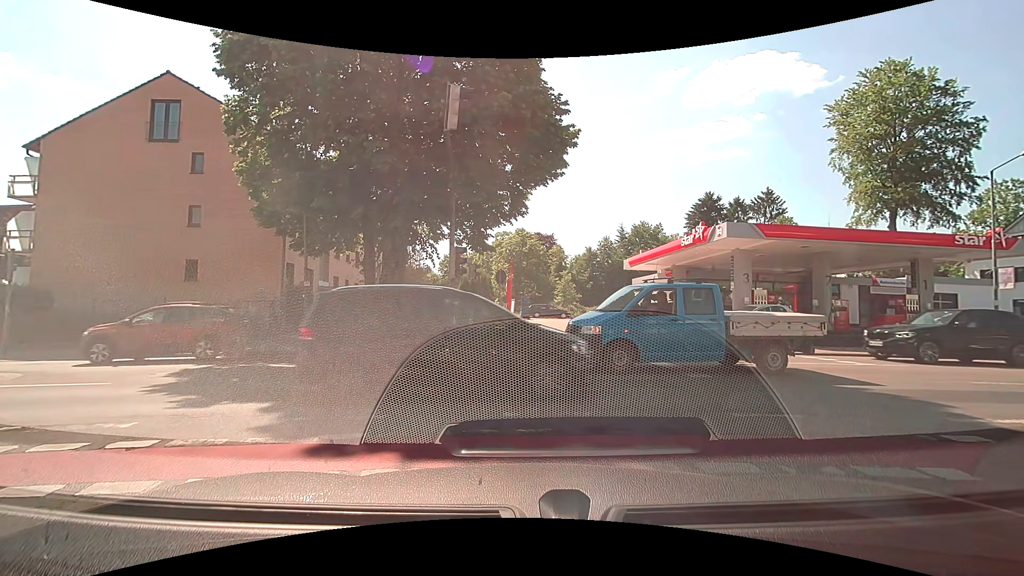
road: residential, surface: asphalt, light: Day
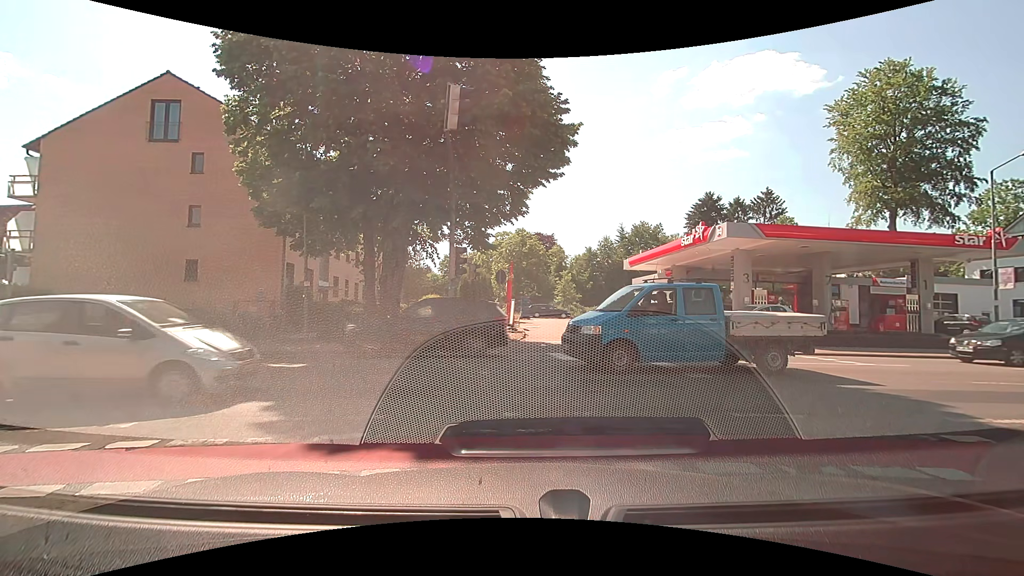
(0.0, 0.0) m; 0°
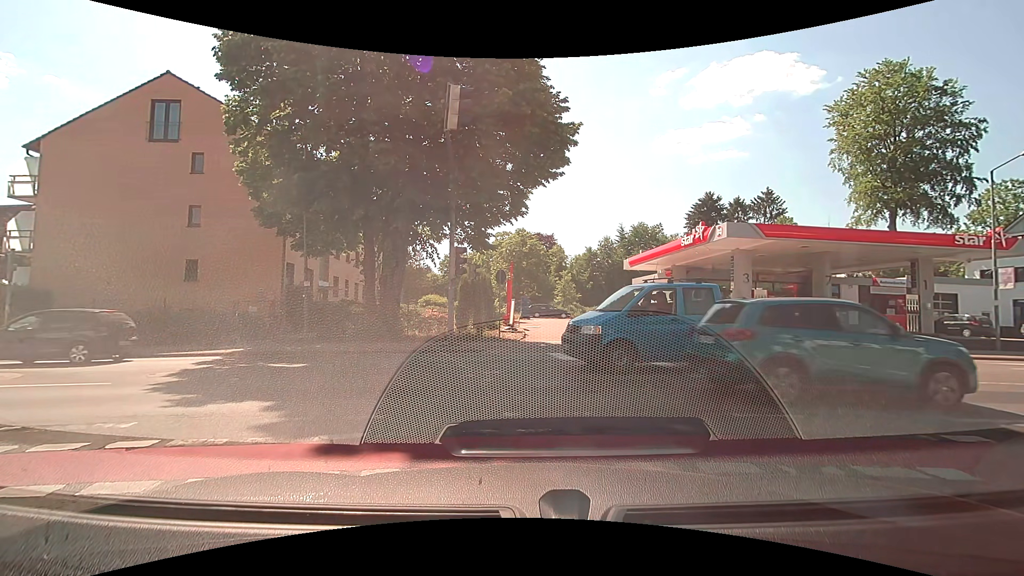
(0.0, 0.0) m; 0°
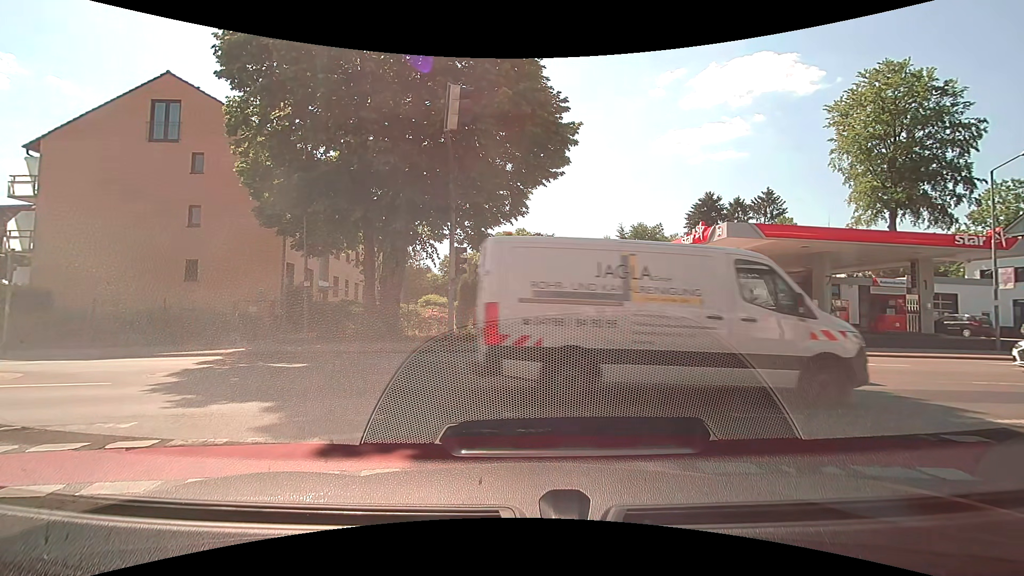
(0.0, 0.0) m; 0°
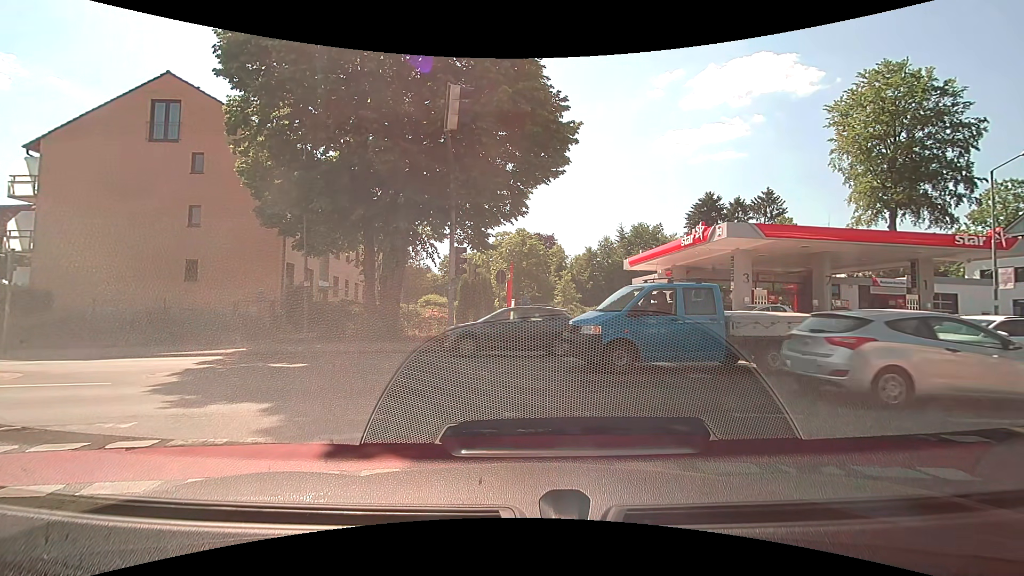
(0.0, 0.0) m; 0°
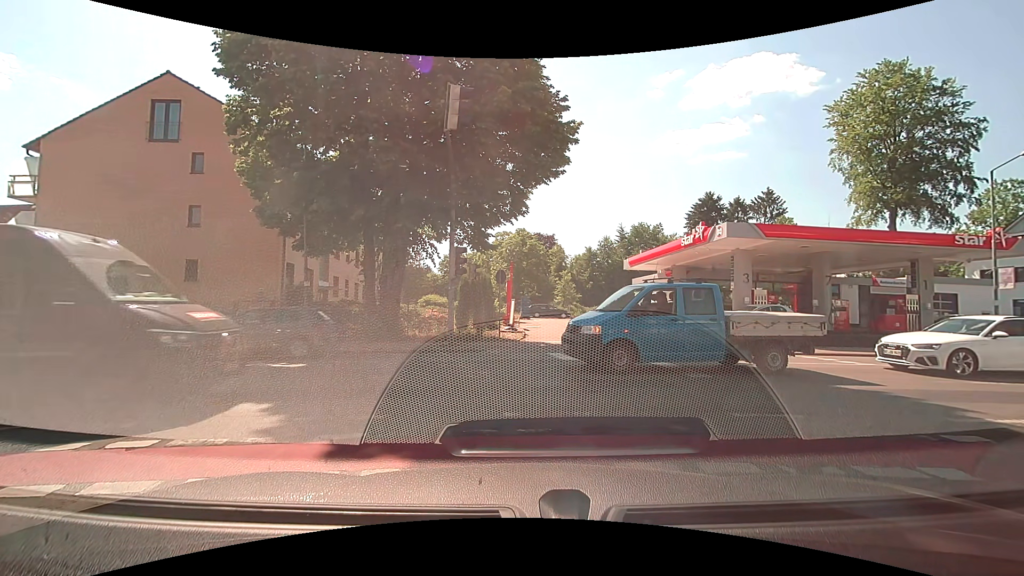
(0.0, 0.0) m; 0°
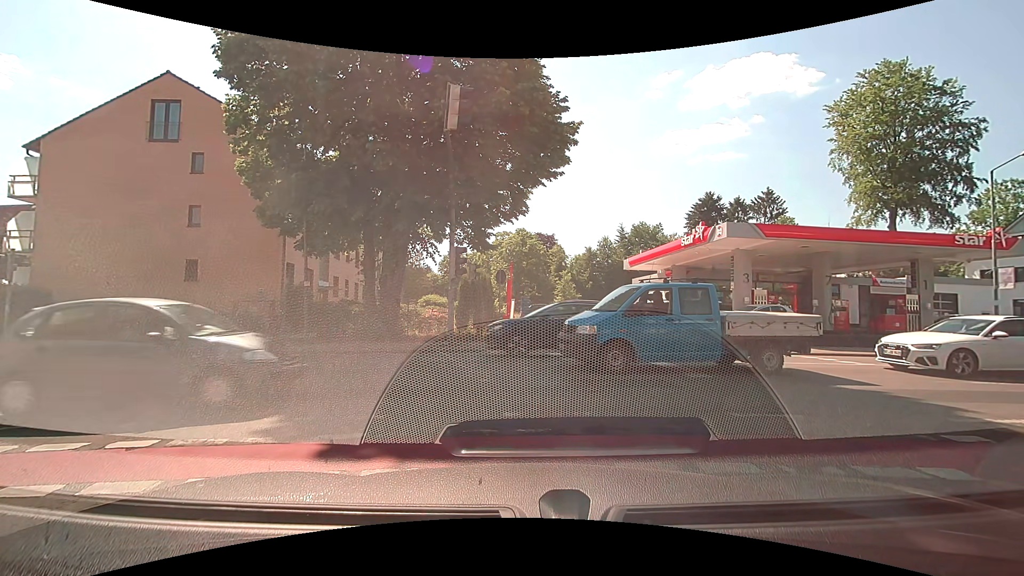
(0.0, 0.0) m; 0°
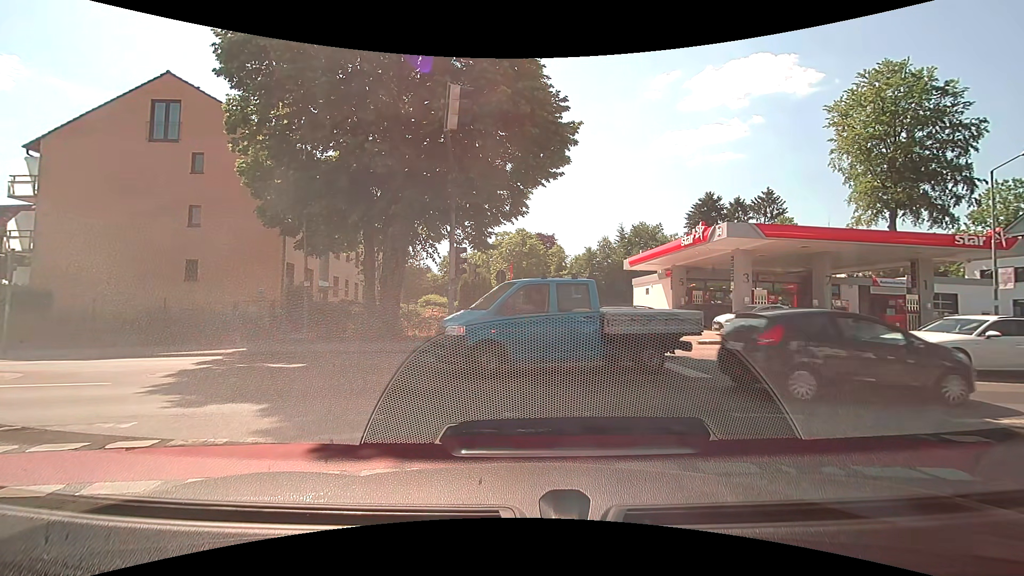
(0.0, 0.0) m; 0°
